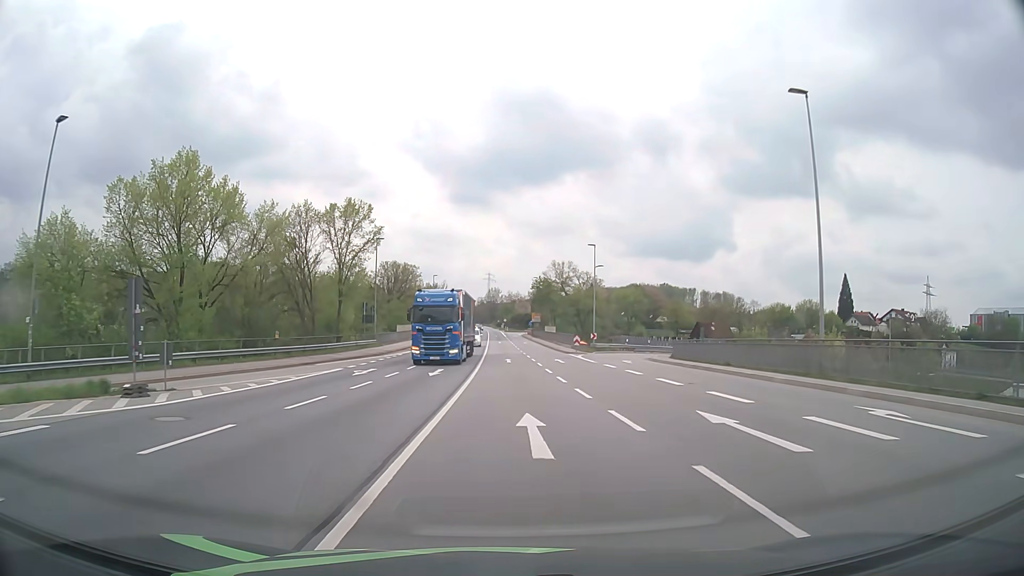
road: primary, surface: asphalt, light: Day
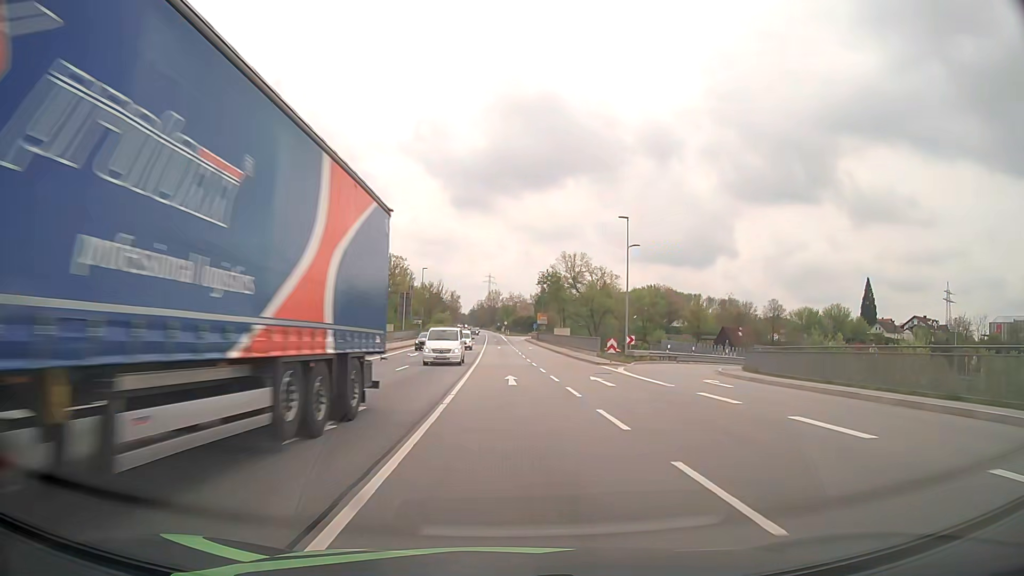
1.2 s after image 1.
(0.0, +17.6) m; 0°
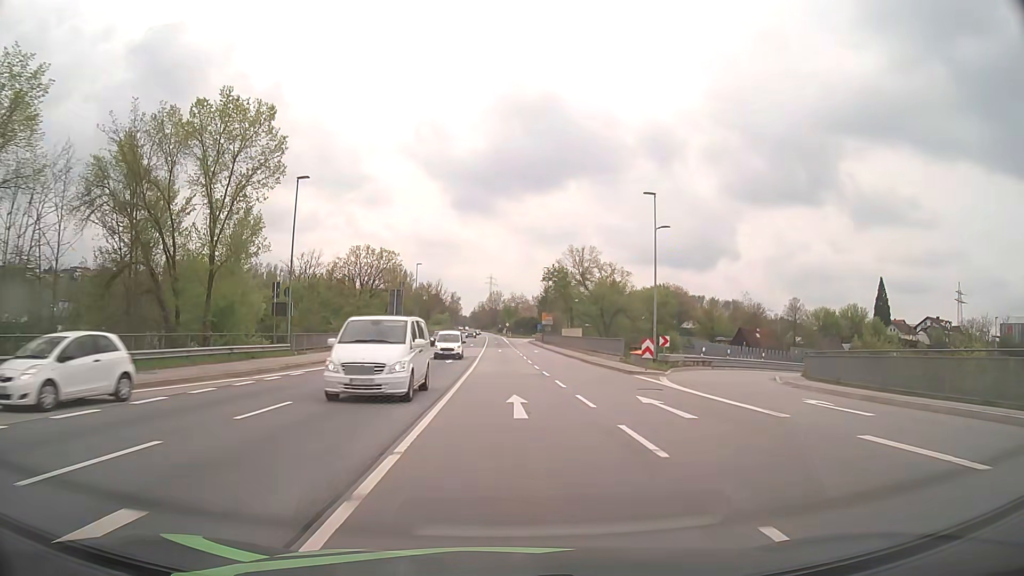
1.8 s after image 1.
(0.0, +8.9) m; -1°
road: primary_link
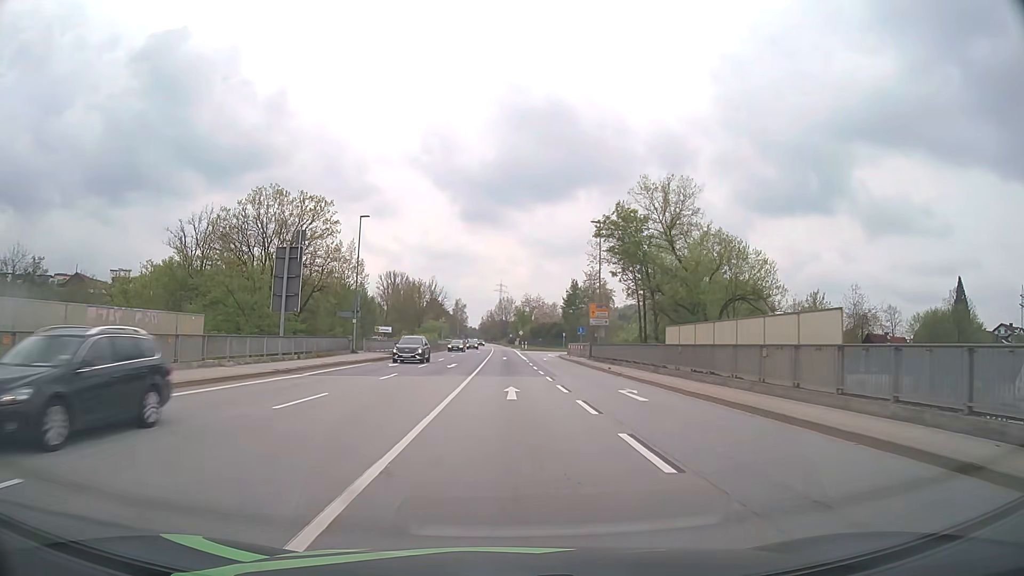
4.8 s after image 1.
(0.0, +43.2) m; 0°
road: primary
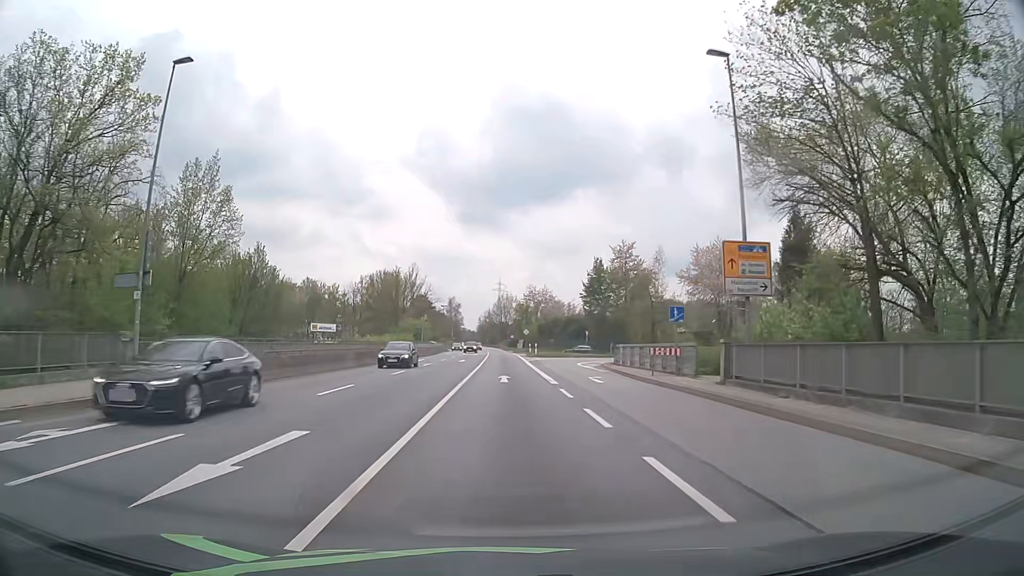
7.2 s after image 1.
(-0.1, +31.7) m; 0°
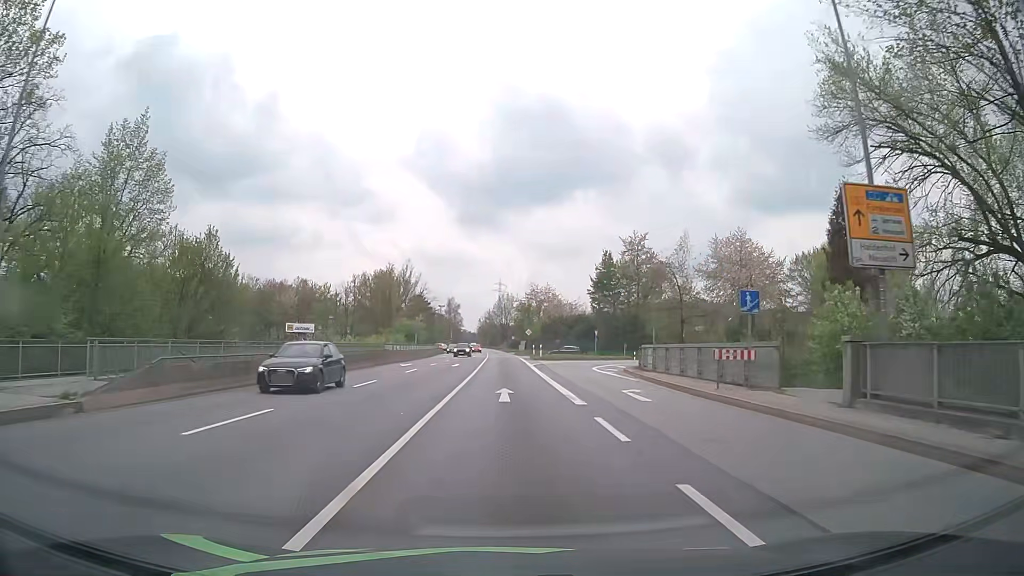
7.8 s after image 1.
(0.0, +7.7) m; 0°
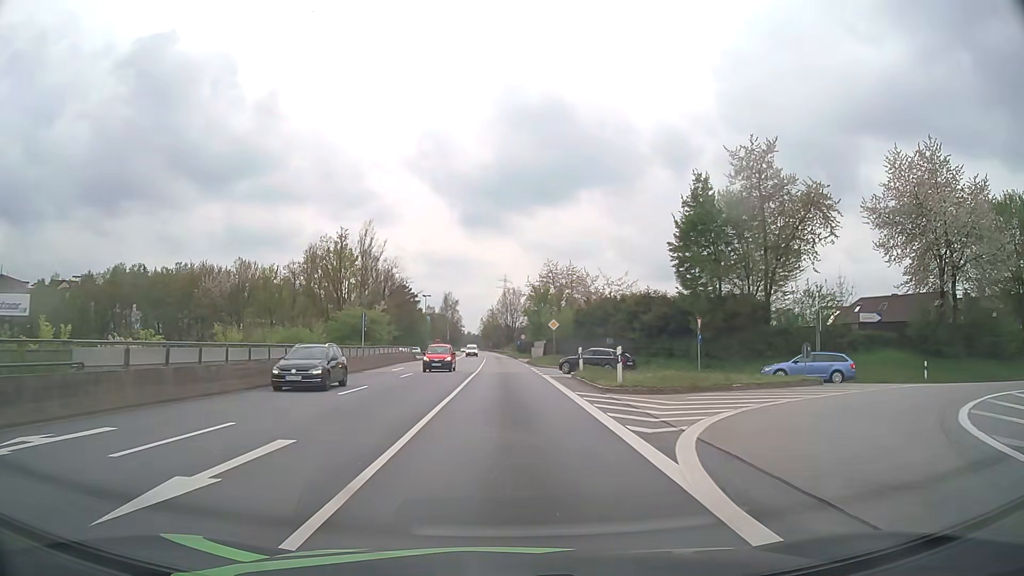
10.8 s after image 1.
(-0.1, +37.9) m; 0°
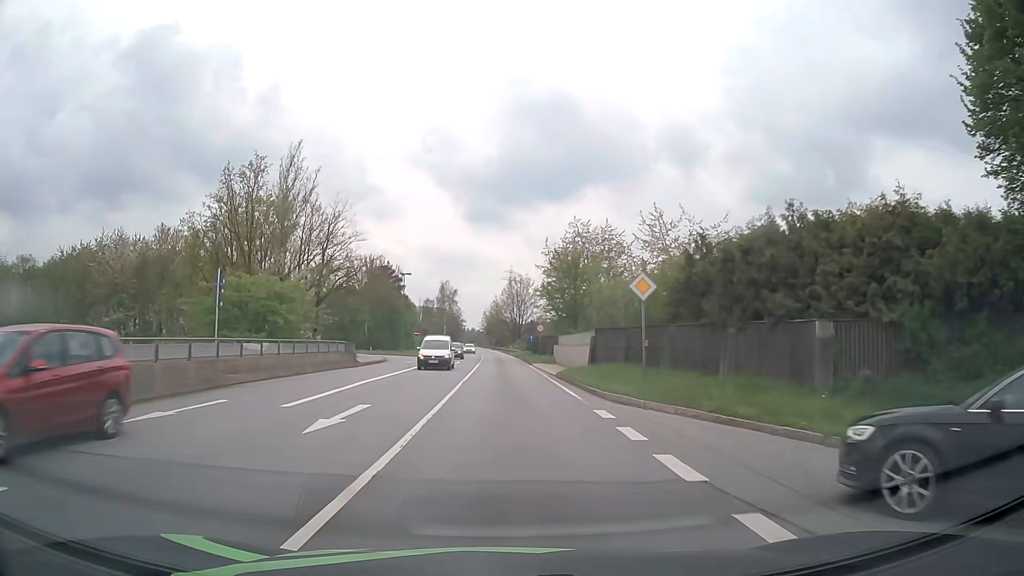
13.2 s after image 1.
(-0.1, +30.3) m; 0°
(0, +10) (0, +20) (0, +30) (0, +40) (0, +50) (-1, +60) (-1, +70) (-1, +80) (-1, +90) (-2, +100) m
